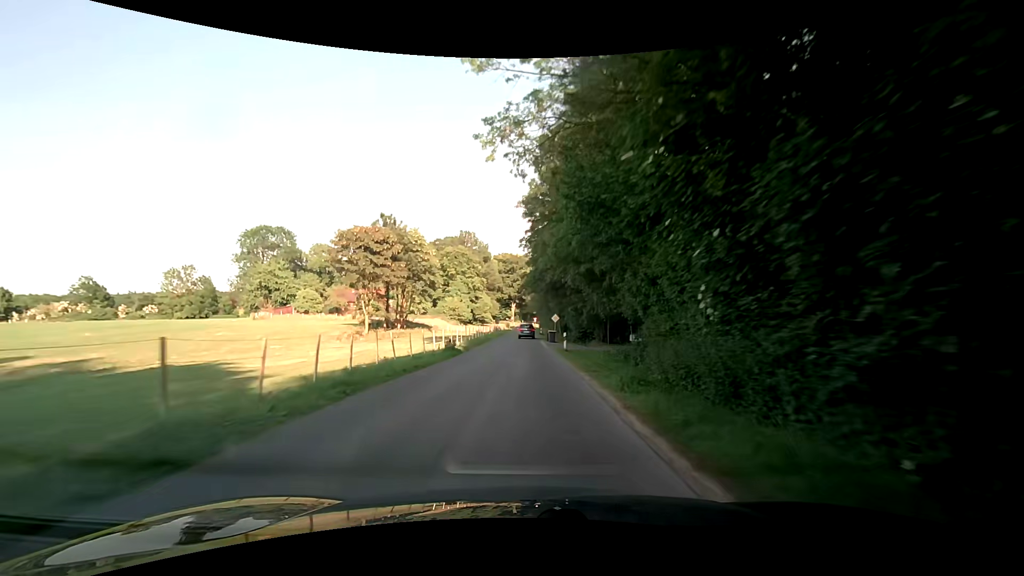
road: tertiary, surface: asphalt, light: Day
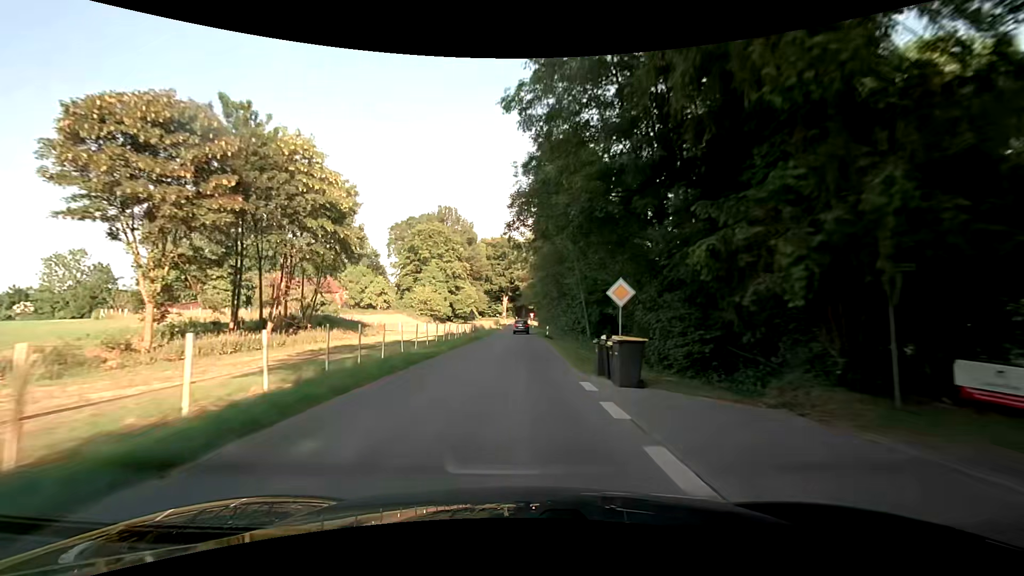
(0.0, +34.6) m; +1°
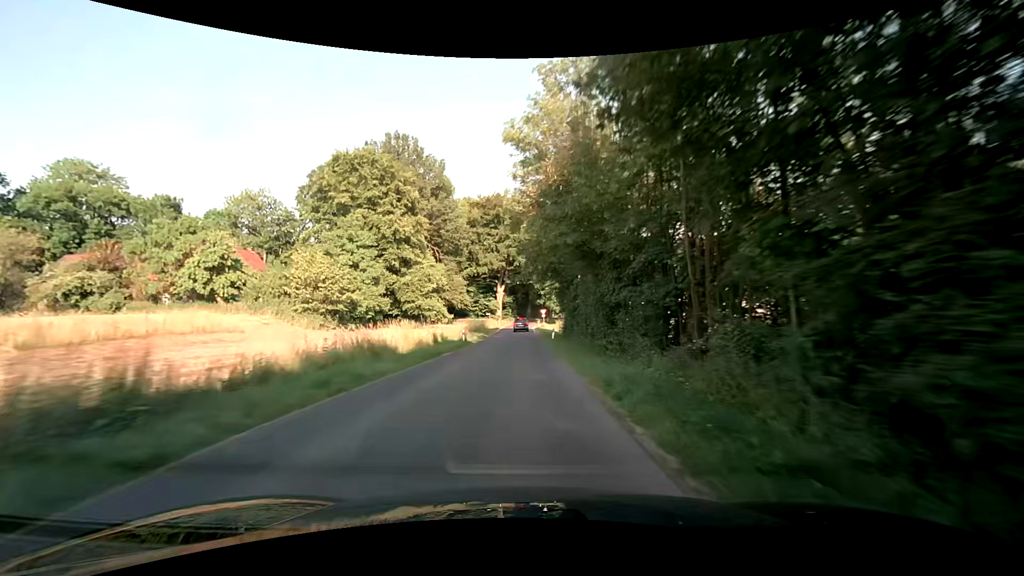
(-0.3, +58.0) m; -1°
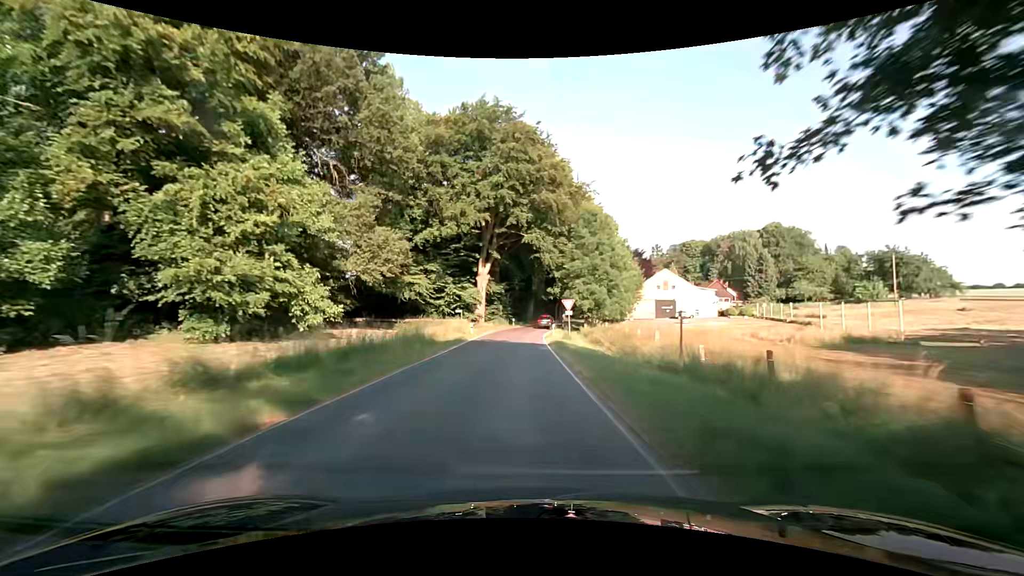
(+0.3, +44.7) m; +1°
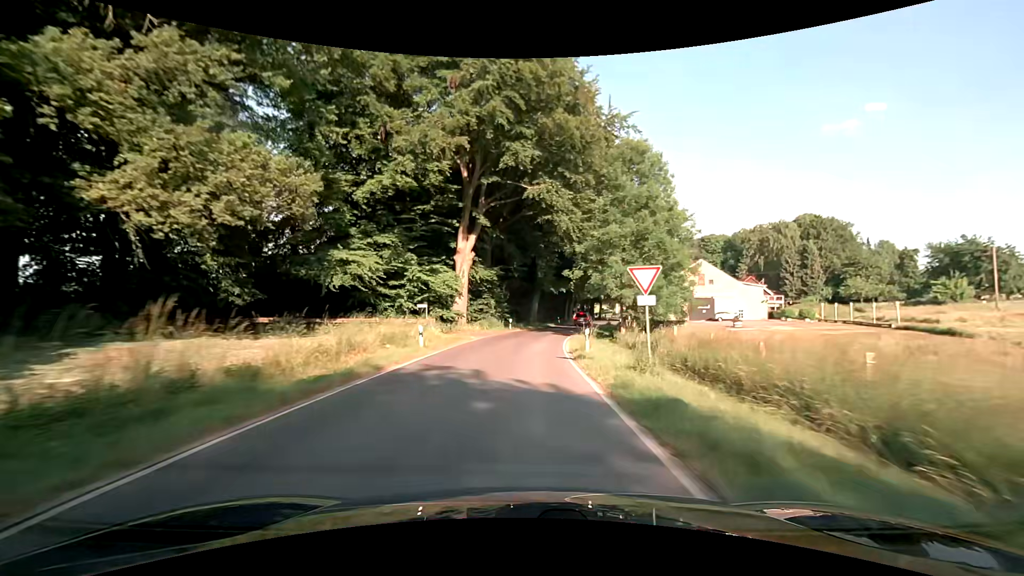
(-0.1, +21.0) m; 0°
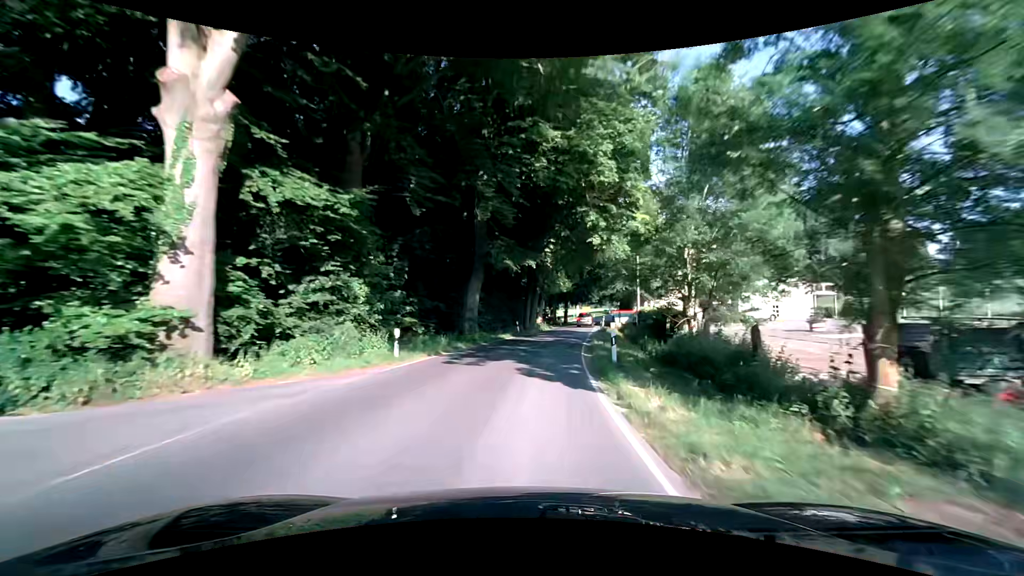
(+1.0, +29.6) m; +6°
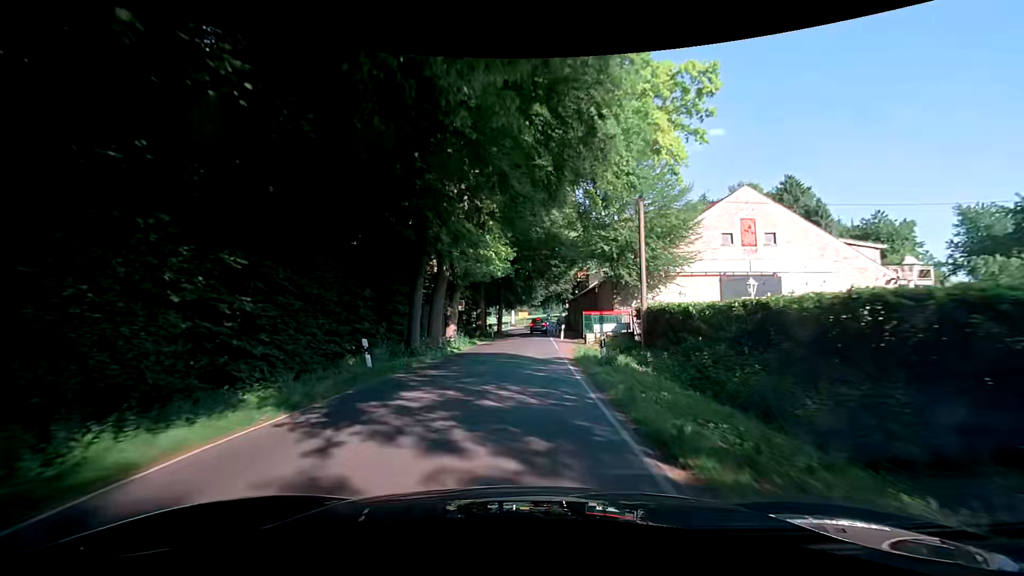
(+1.8, +26.4) m; +8°
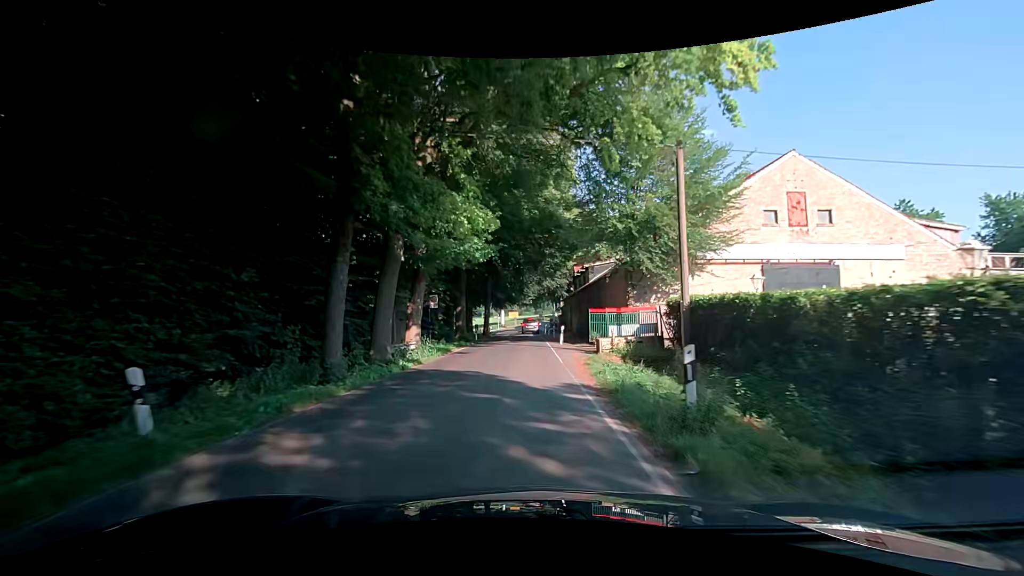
(+0.1, +8.1) m; +1°
